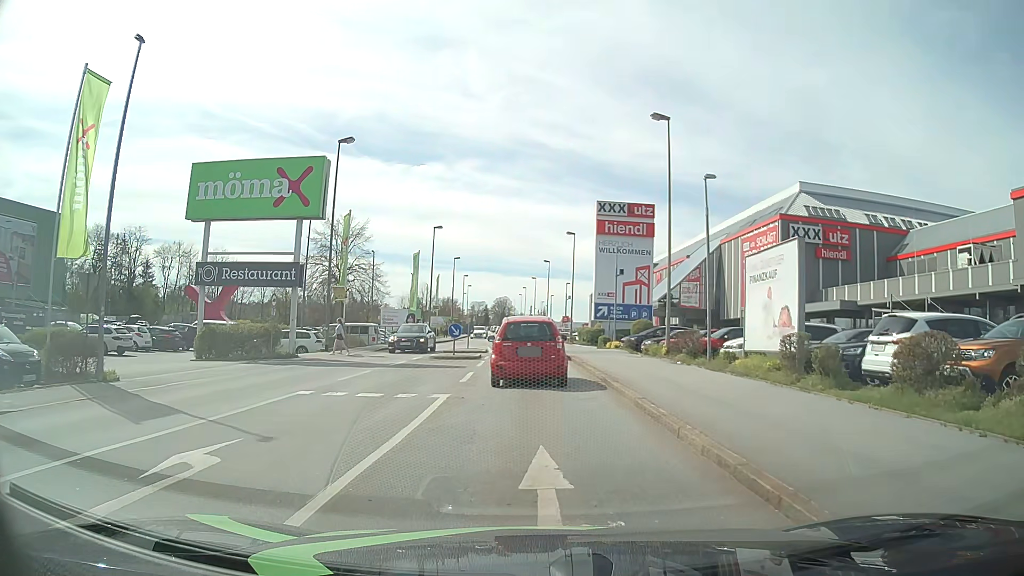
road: tertiary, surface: asphalt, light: Day
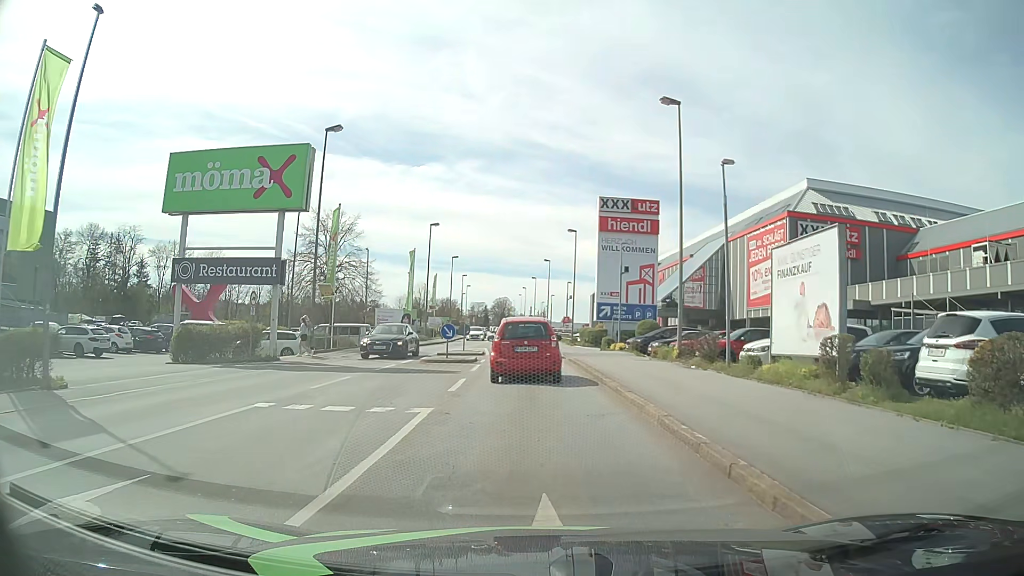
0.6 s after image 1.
(0.0, +2.2) m; 0°
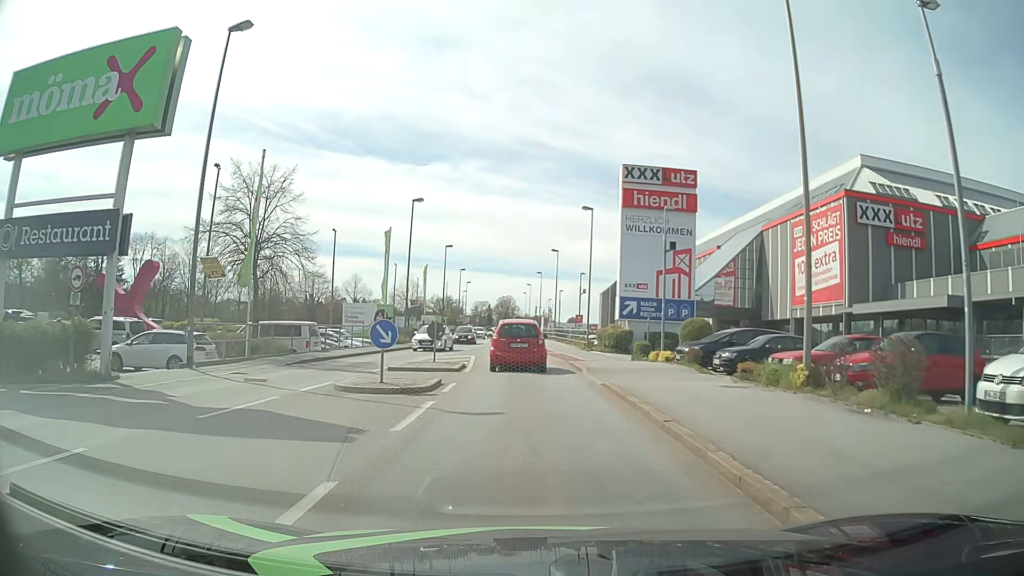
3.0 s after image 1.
(+0.1, +11.7) m; +1°
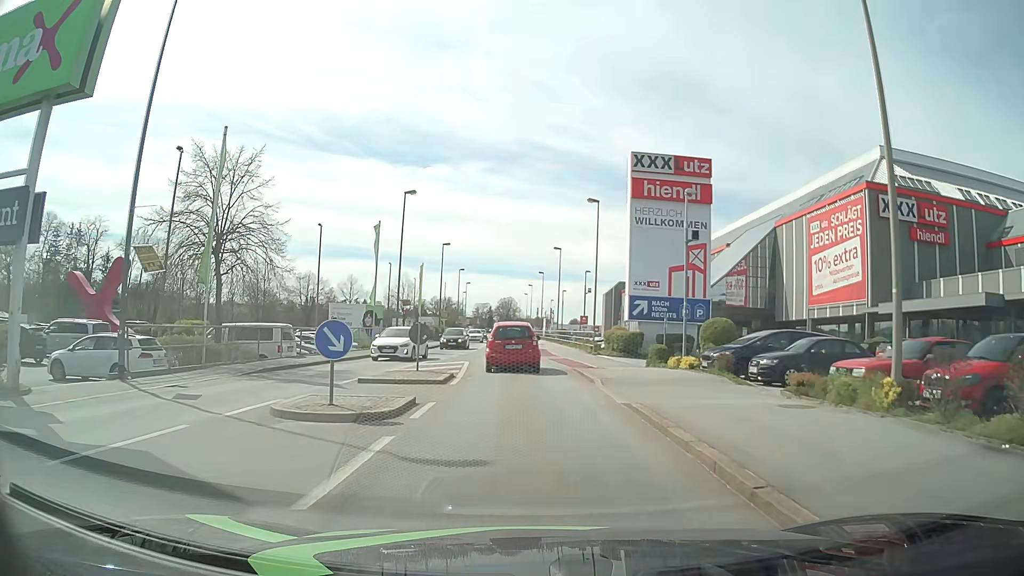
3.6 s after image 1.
(-0.1, +3.6) m; 0°
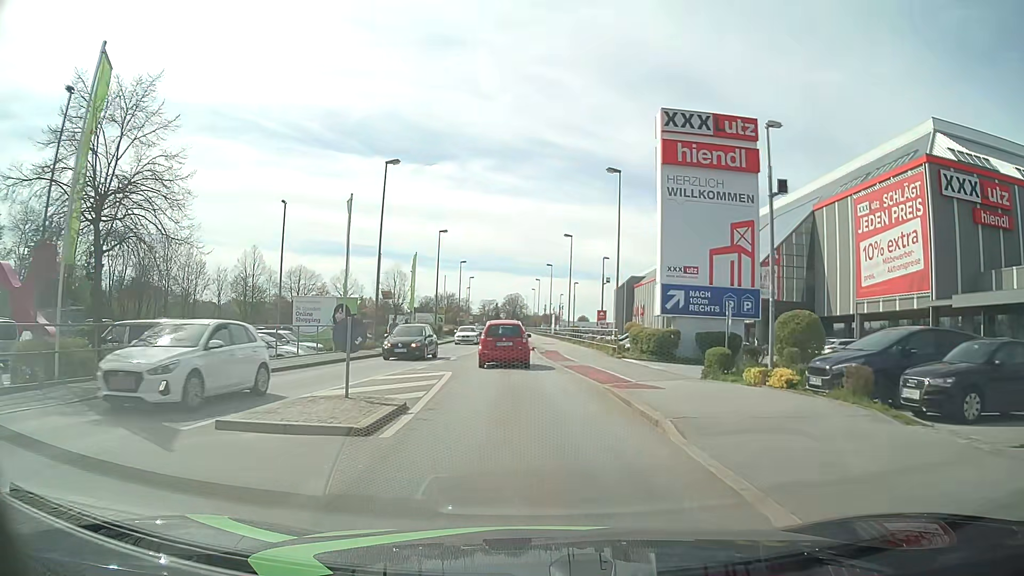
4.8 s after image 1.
(-0.1, +8.0) m; -2°
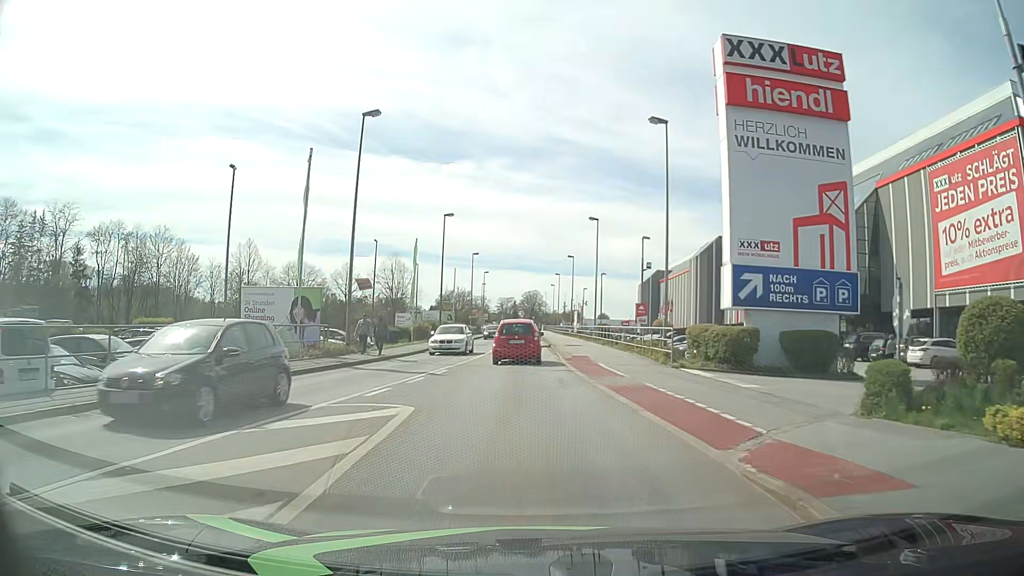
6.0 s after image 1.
(0.0, +8.9) m; -2°
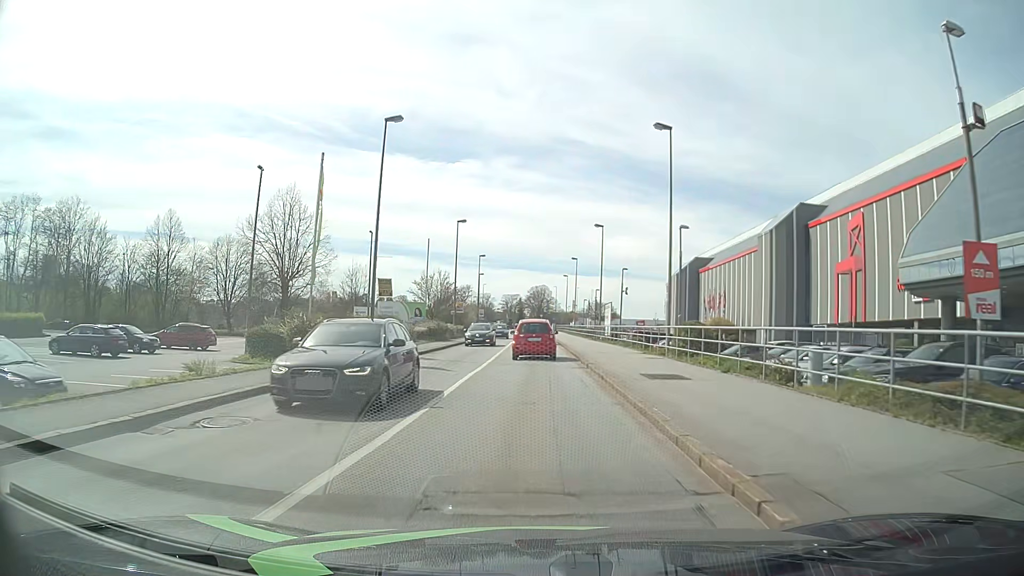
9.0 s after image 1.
(-0.3, +26.4) m; 0°
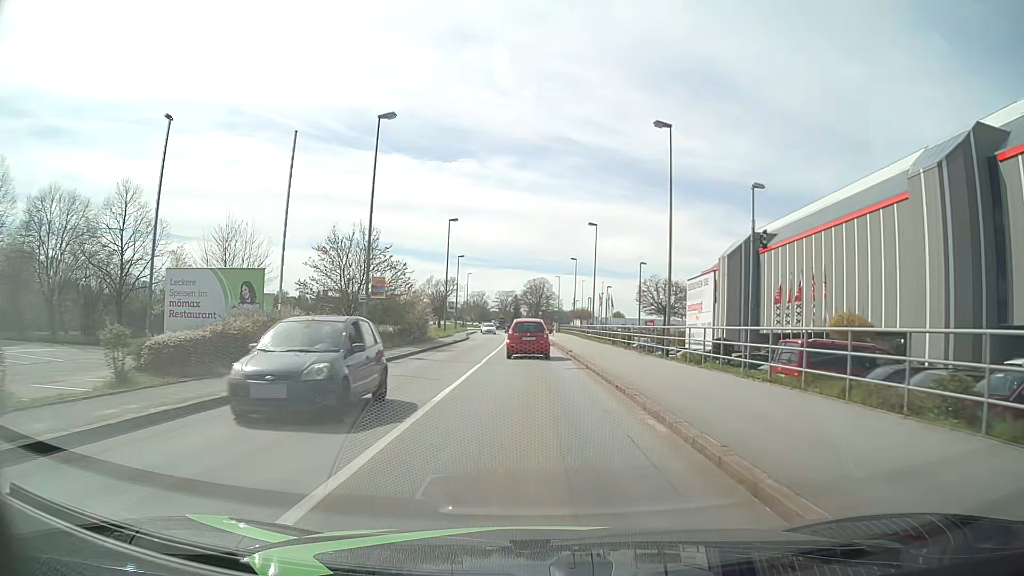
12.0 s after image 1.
(-0.3, +30.5) m; 0°
(0, +10) (0, +20) (0, +30) (0, +40) (-1, +50) (-1, +60) (-1, +70) (-1, +80) (-1, +90) (-2, +100) m
